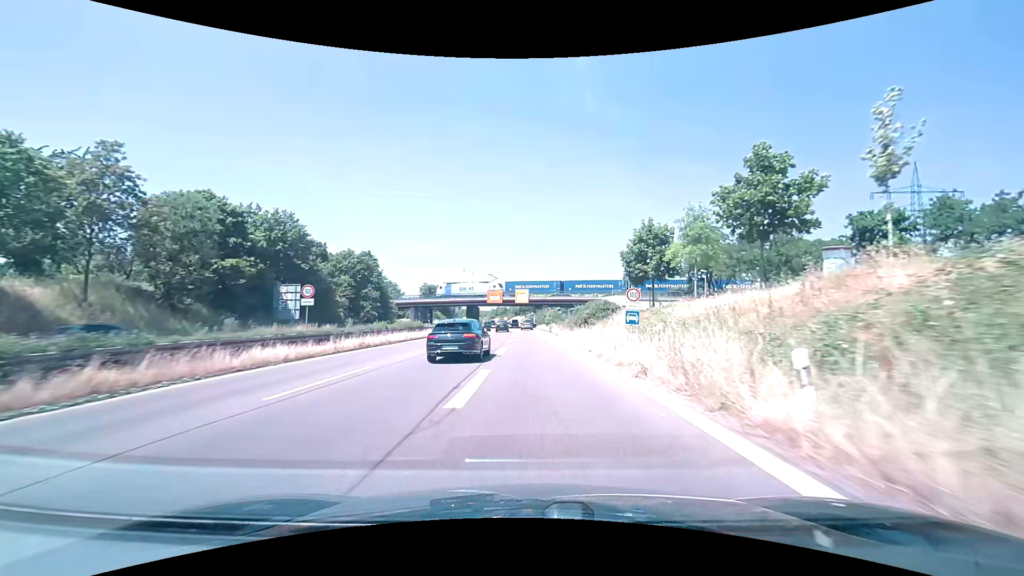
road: trunk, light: Day
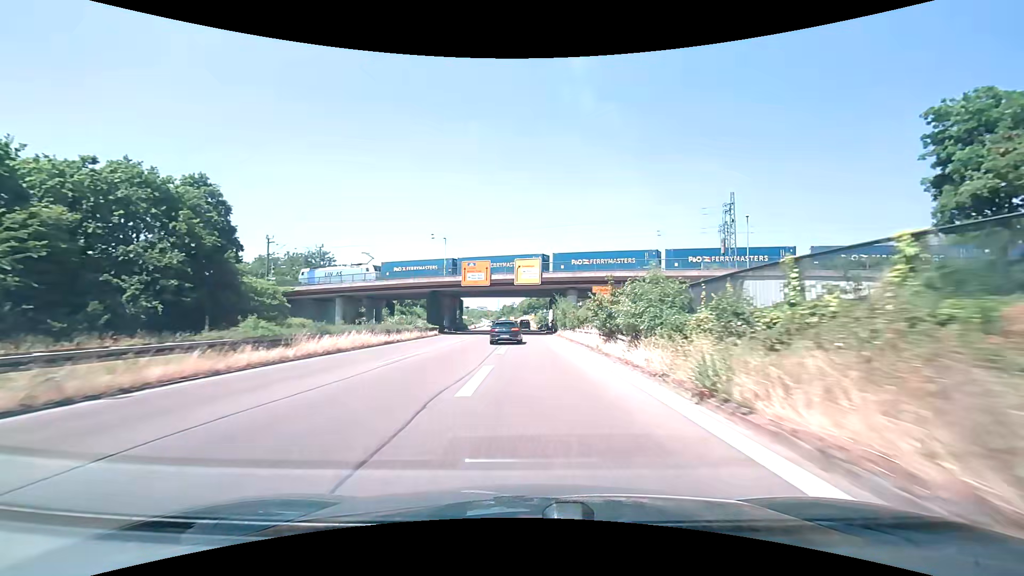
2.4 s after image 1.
(+0.1, +47.0) m; -1°
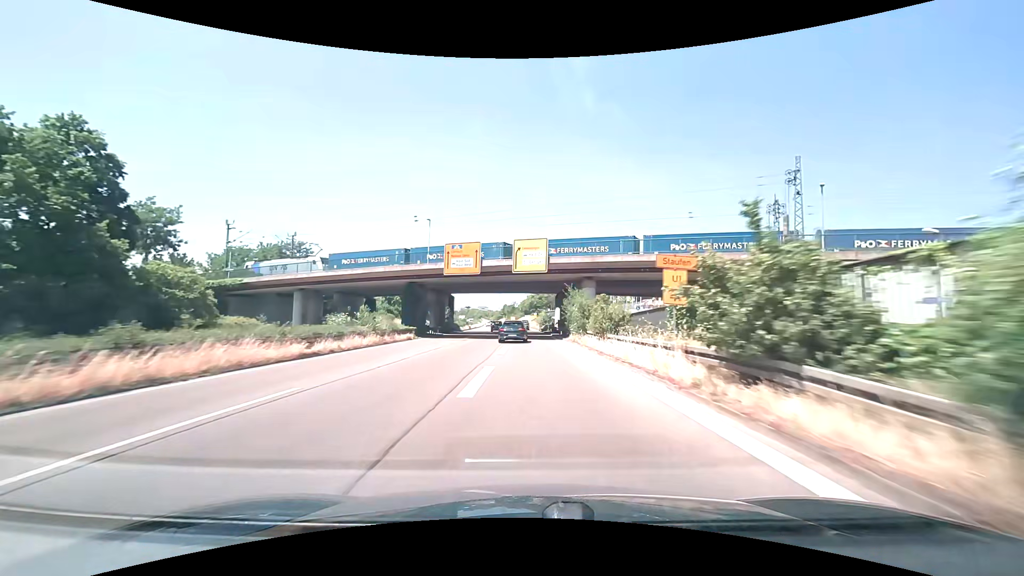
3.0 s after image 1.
(-0.1, +12.1) m; 0°
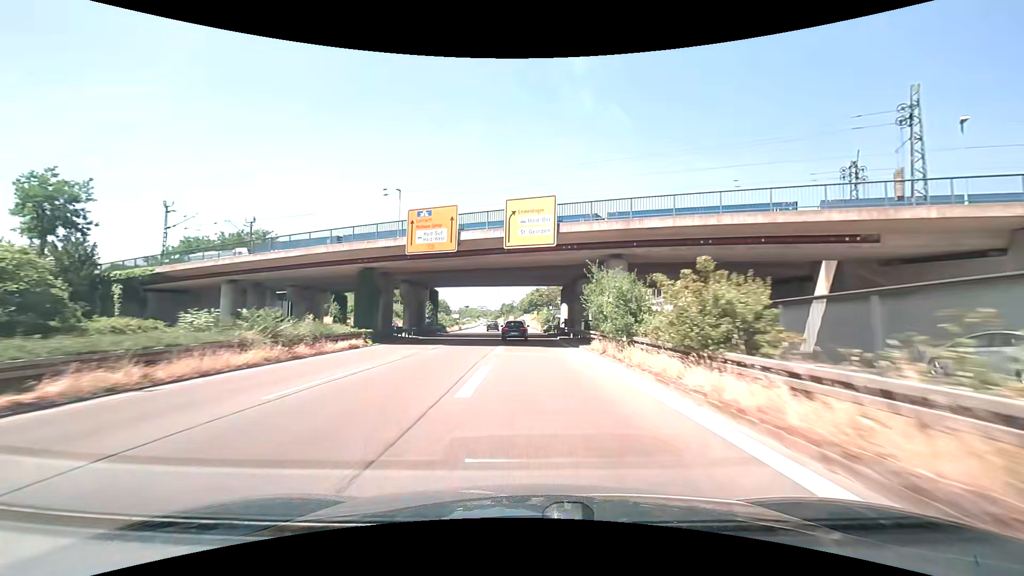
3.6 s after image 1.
(0.0, +12.2) m; 0°
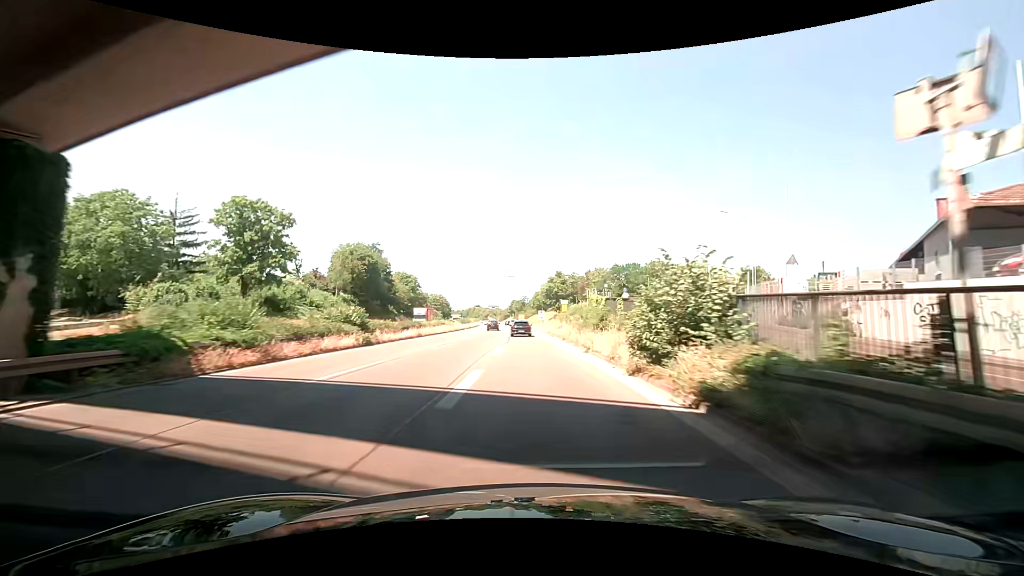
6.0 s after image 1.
(-0.8, +49.4) m; -1°
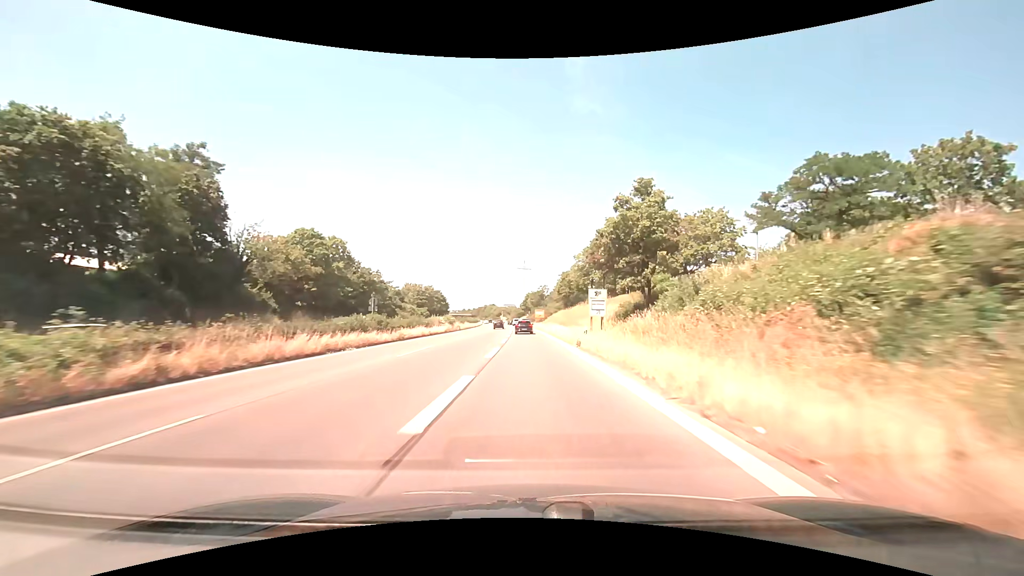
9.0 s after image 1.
(-0.6, +62.1) m; -2°
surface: asphalt
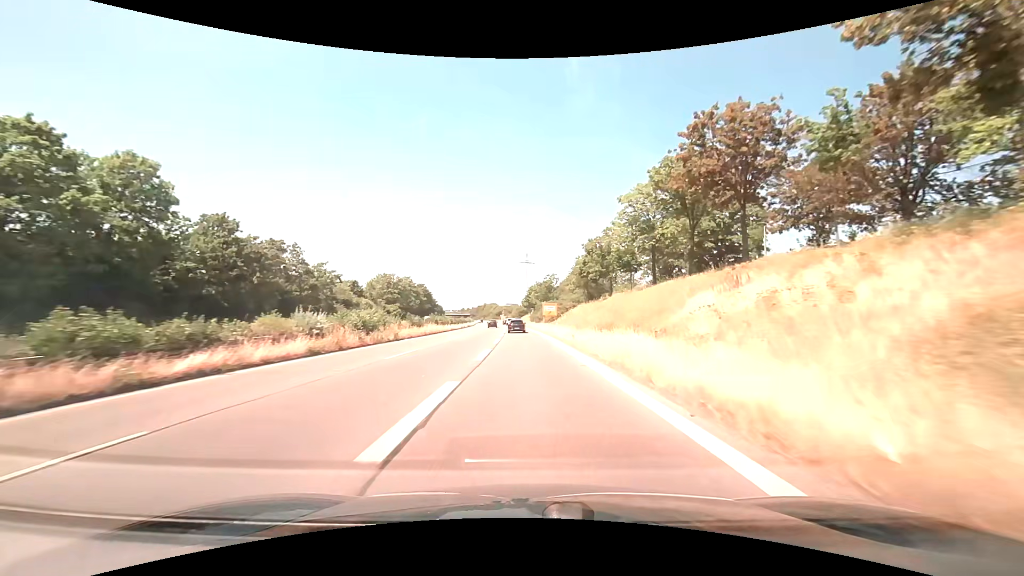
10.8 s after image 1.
(-0.2, +37.3) m; 0°
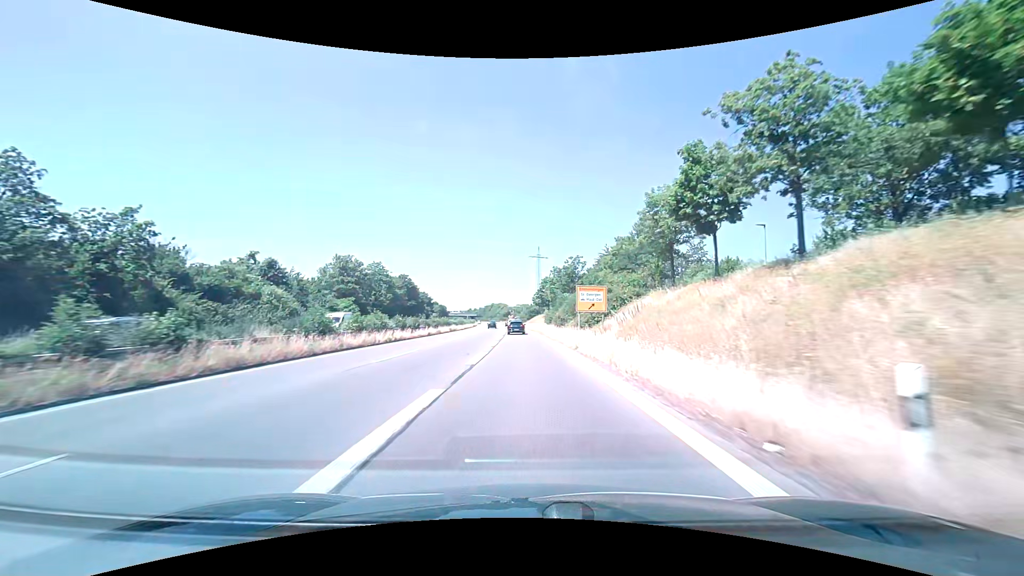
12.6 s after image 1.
(-0.4, +37.4) m; -1°
(0, +10) (0, +20) (0, +30) (0, +40) (-1, +50) (-1, +60) (-2, +70) (-2, +80) (-3, +90) (-3, +100) m
